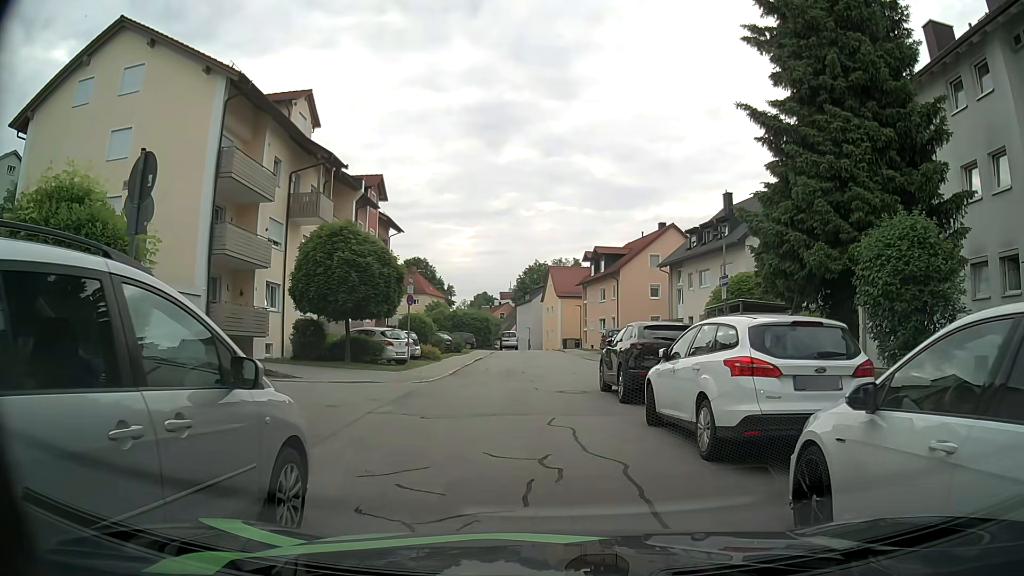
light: Day
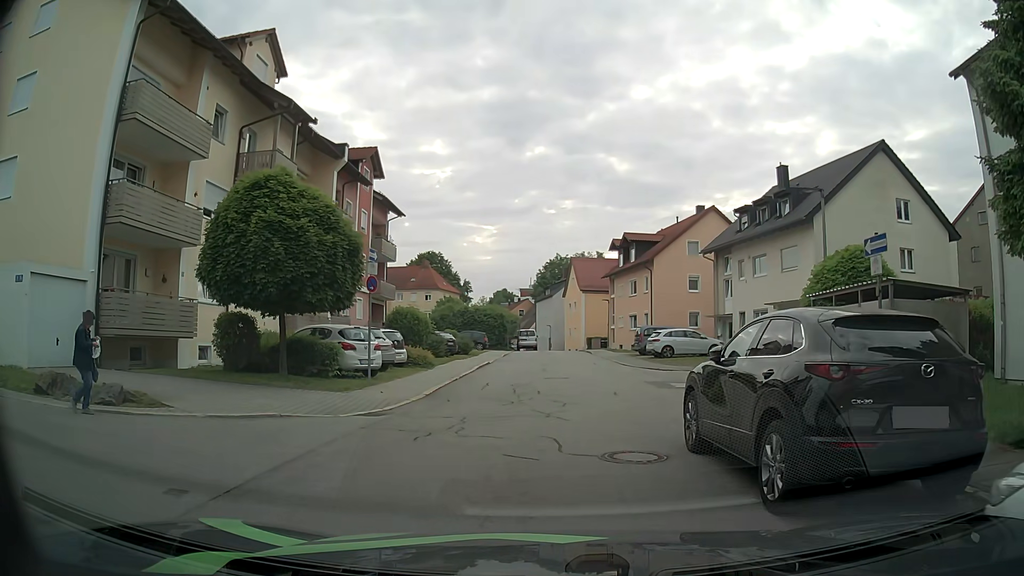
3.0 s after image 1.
(-0.2, +7.8) m; -3°
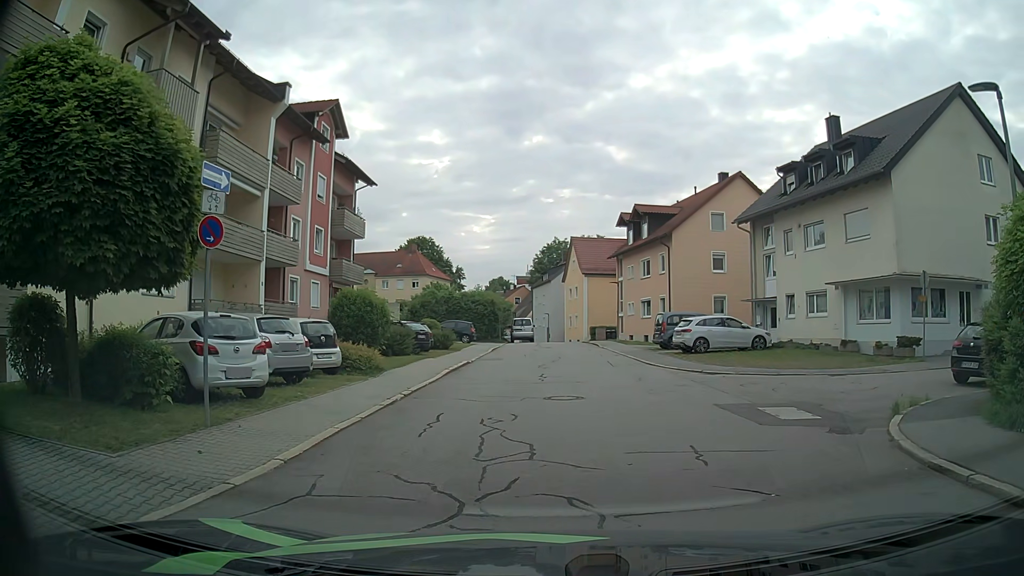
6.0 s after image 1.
(0.0, +8.2) m; 0°
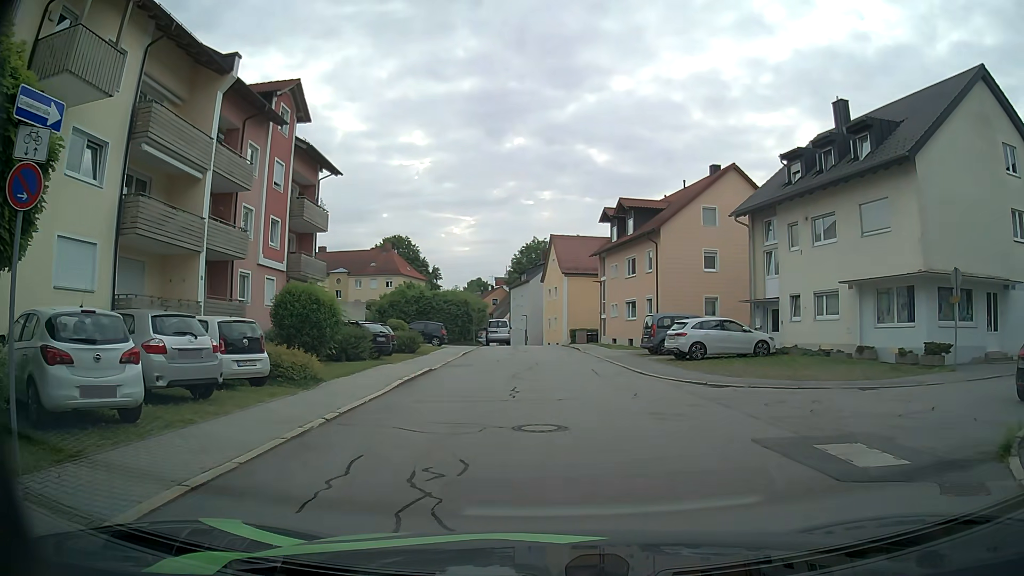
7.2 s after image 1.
(0.0, +3.3) m; +2°
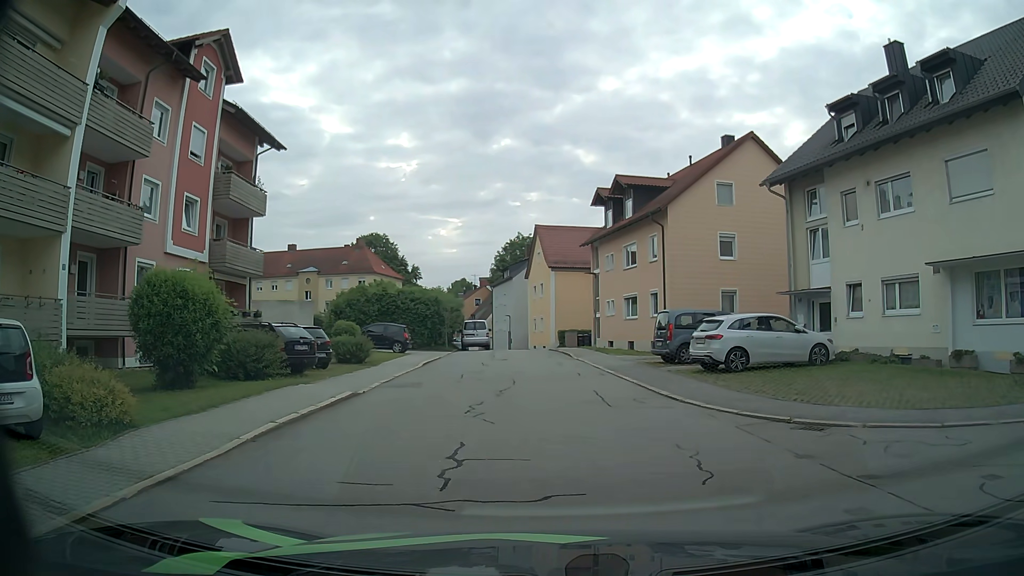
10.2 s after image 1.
(+0.2, +7.0) m; 0°
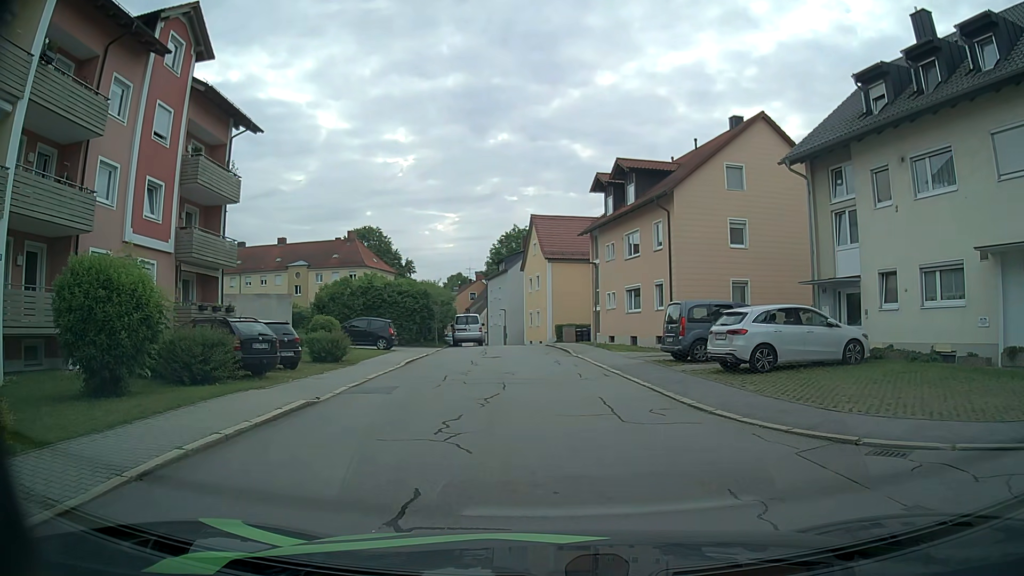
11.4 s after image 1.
(0.0, +2.6) m; +2°
